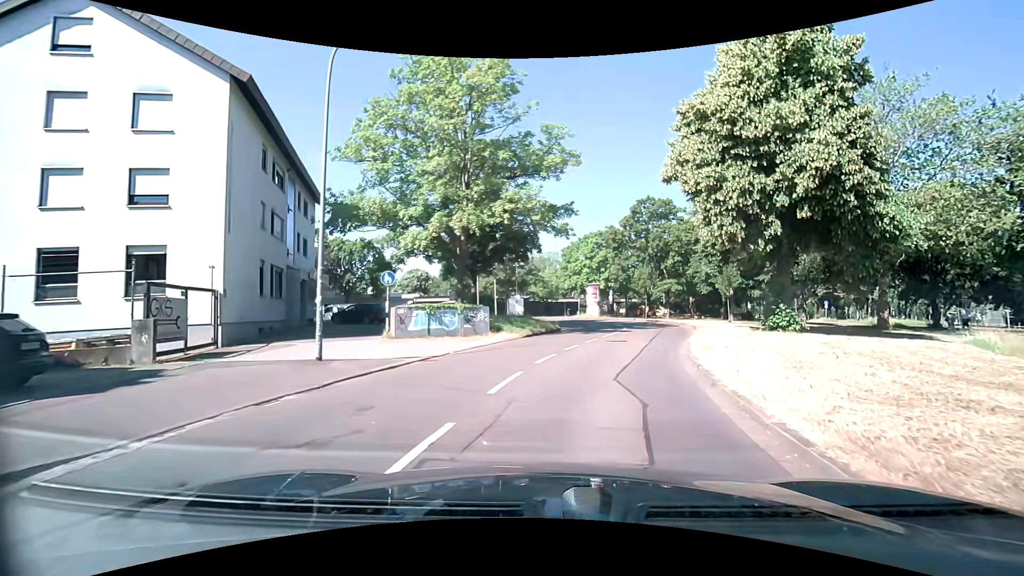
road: residential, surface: asphalt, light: Day
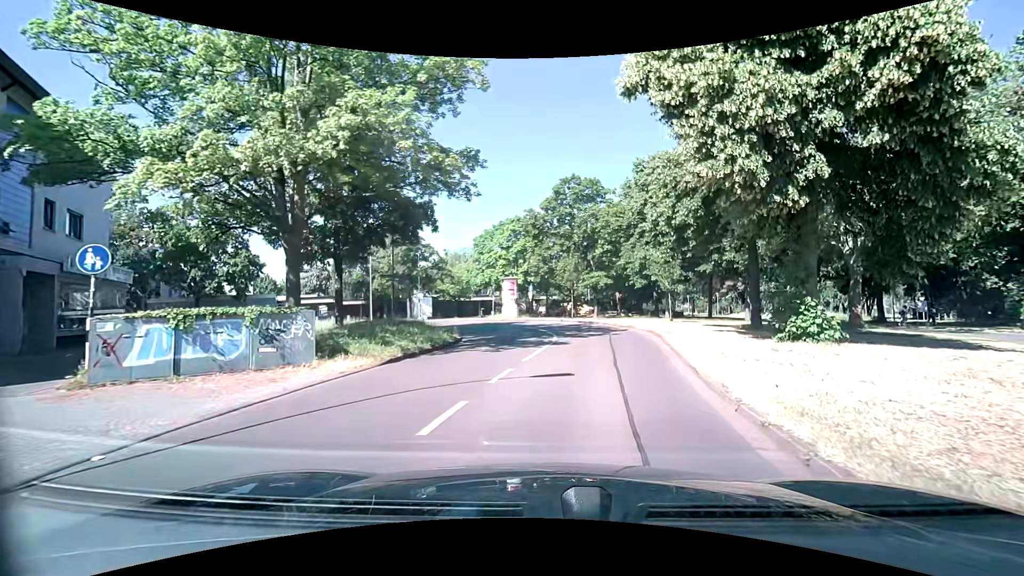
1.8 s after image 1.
(+0.7, +9.8) m; +9°
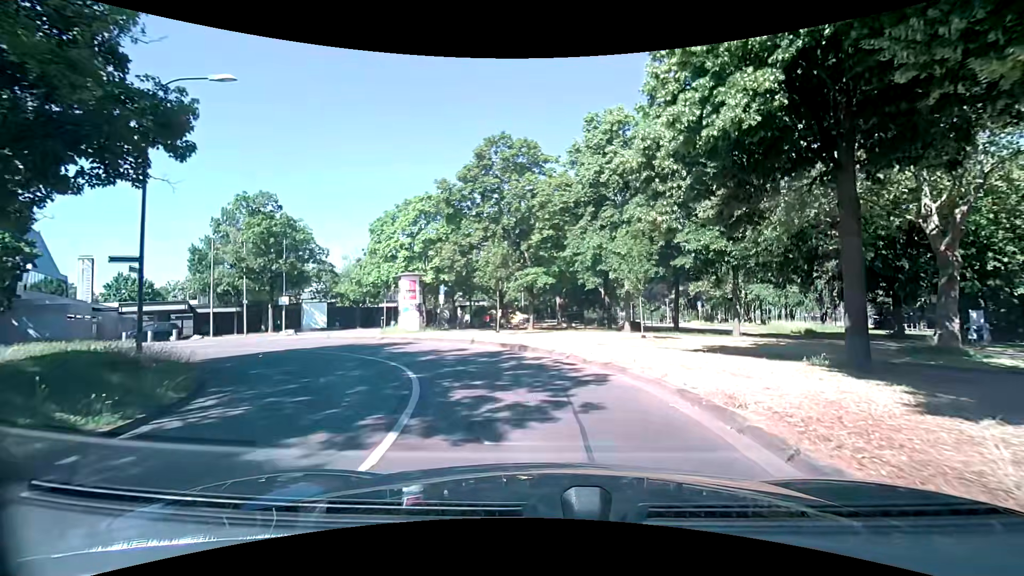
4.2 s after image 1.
(+1.1, +13.3) m; +8°
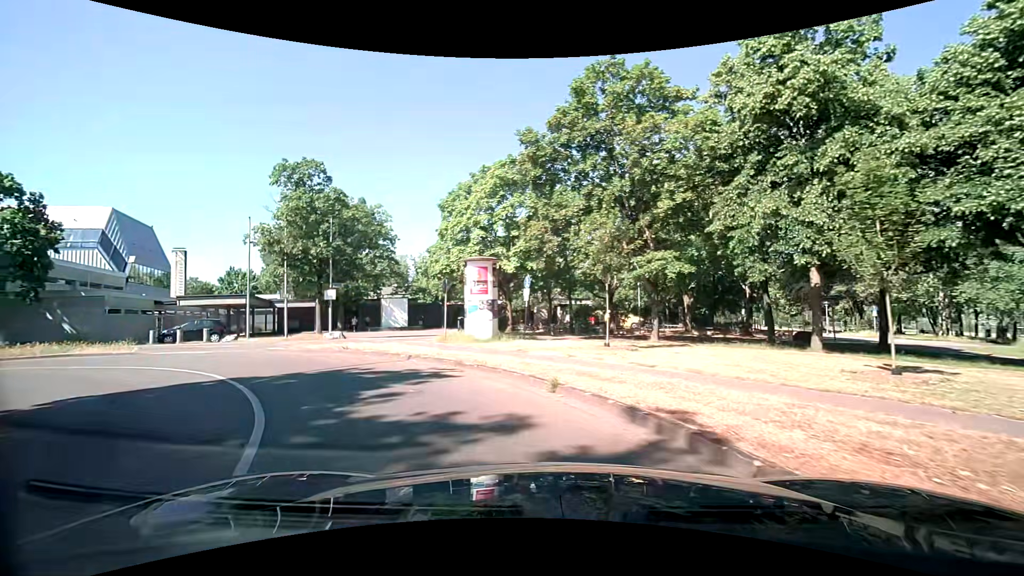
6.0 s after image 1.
(-0.8, +9.9) m; -12°
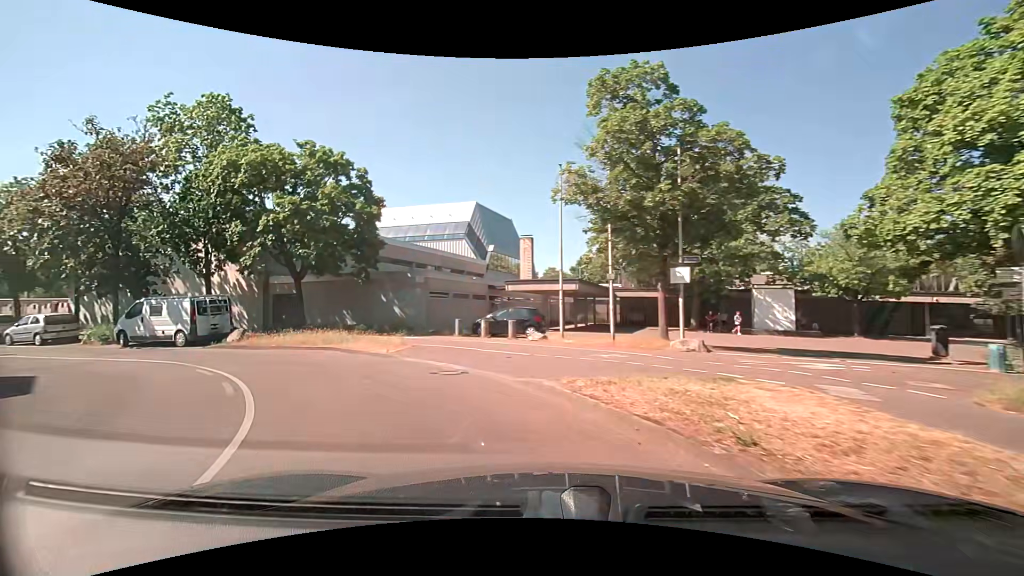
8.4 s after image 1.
(-3.7, +11.6) m; -39°
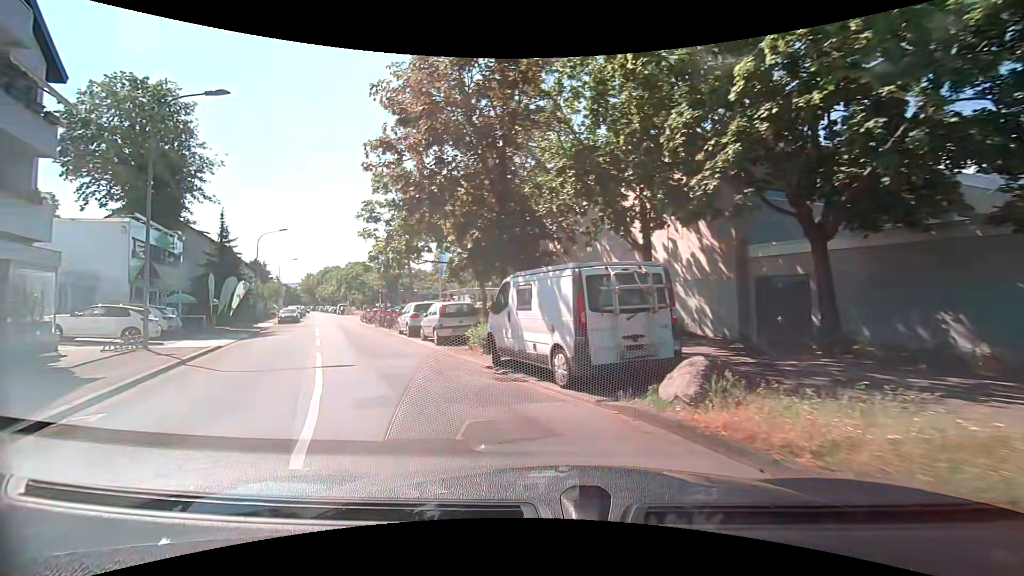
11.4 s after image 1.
(-6.7, +13.9) m; -49°
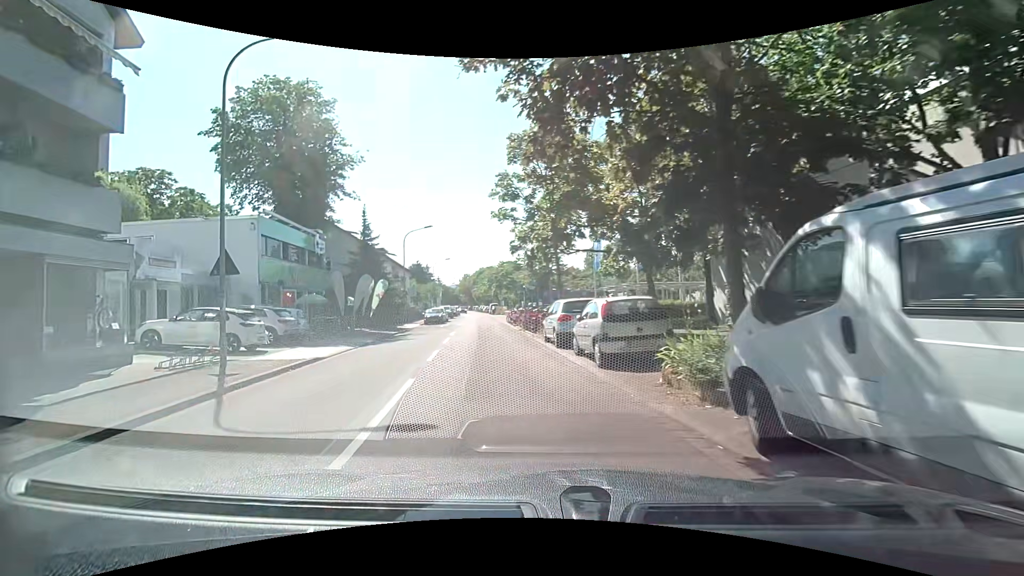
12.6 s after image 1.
(-1.0, +6.5) m; -17°
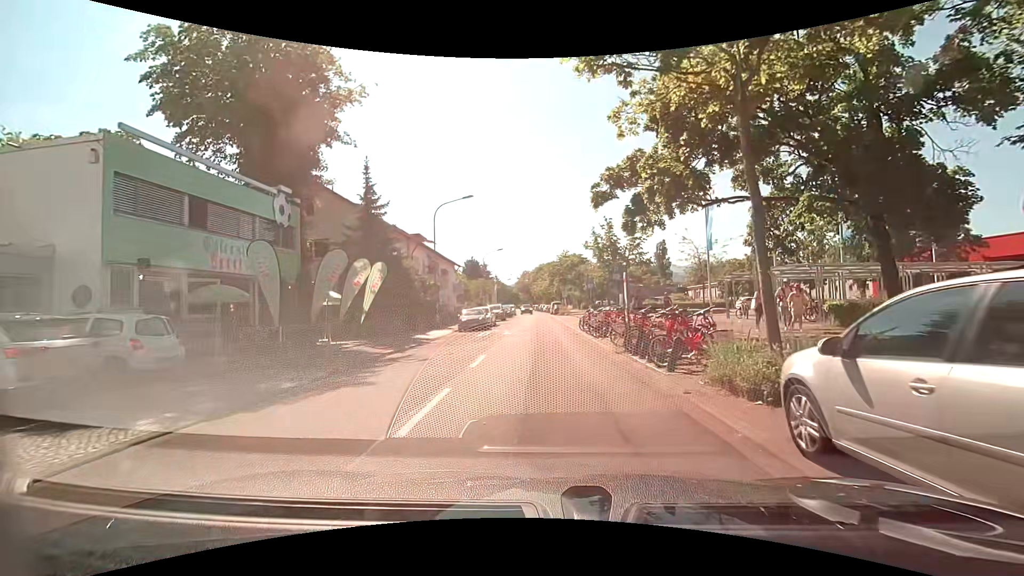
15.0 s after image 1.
(-1.6, +13.5) m; -8°
(0, +10) (0, +20) (0, +30) (0, +40) (0, +50) (0, +60) (-1, +70) (-1, +80) (-1, +90) (-2, +100) m
